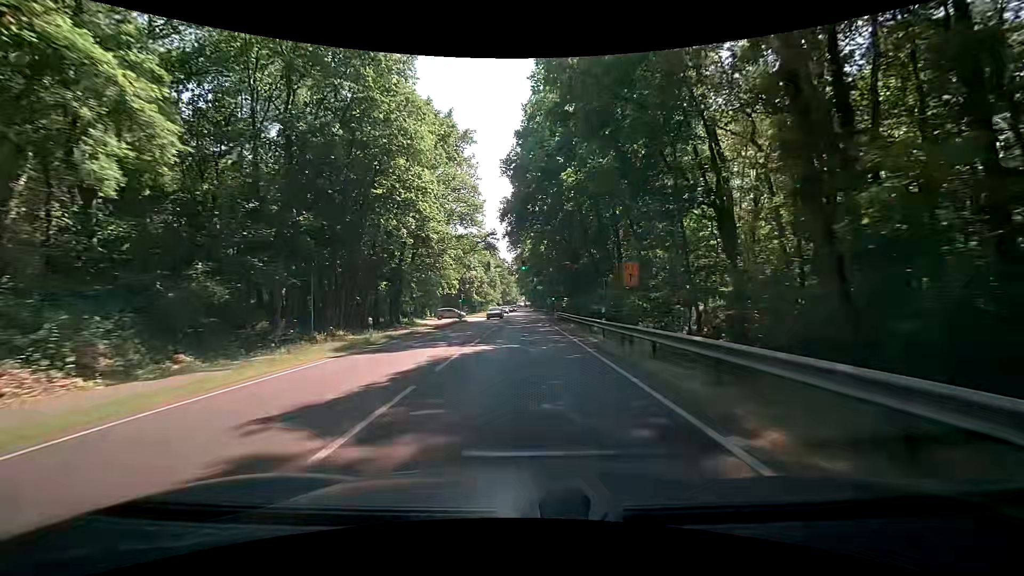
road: primary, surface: asphalt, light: Day
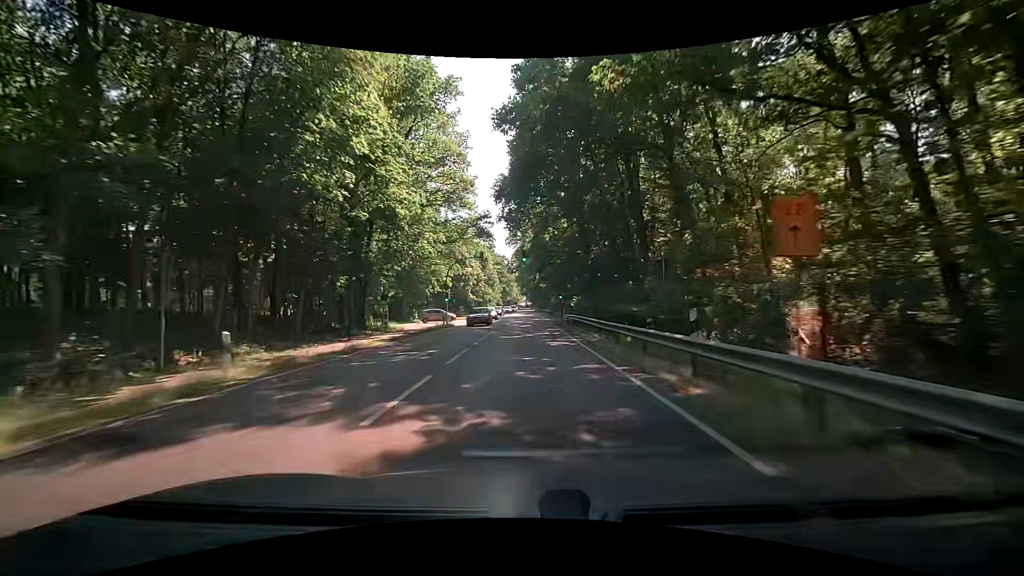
(-0.1, +10.8) m; -1°
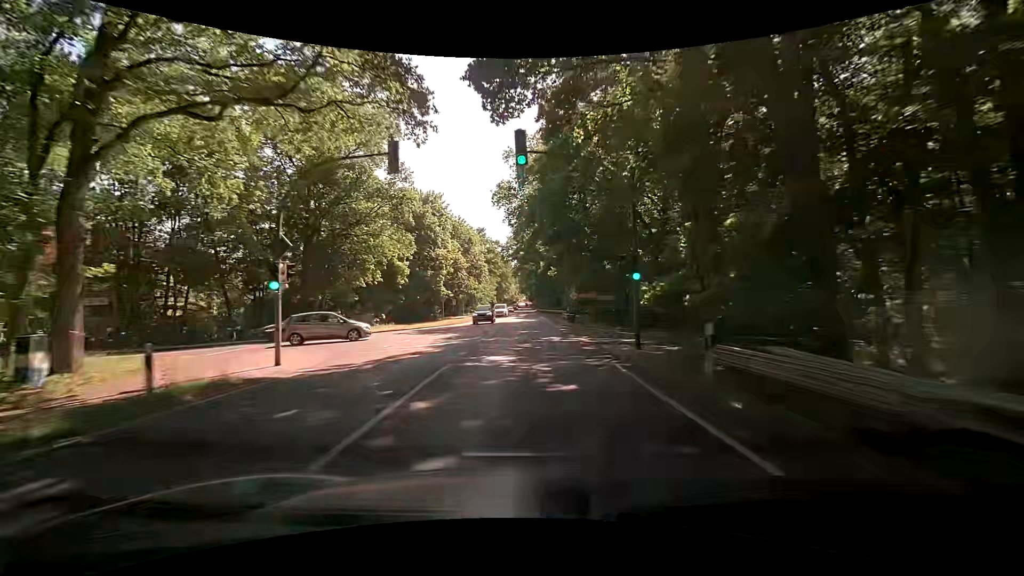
(+0.3, +32.4) m; +1°
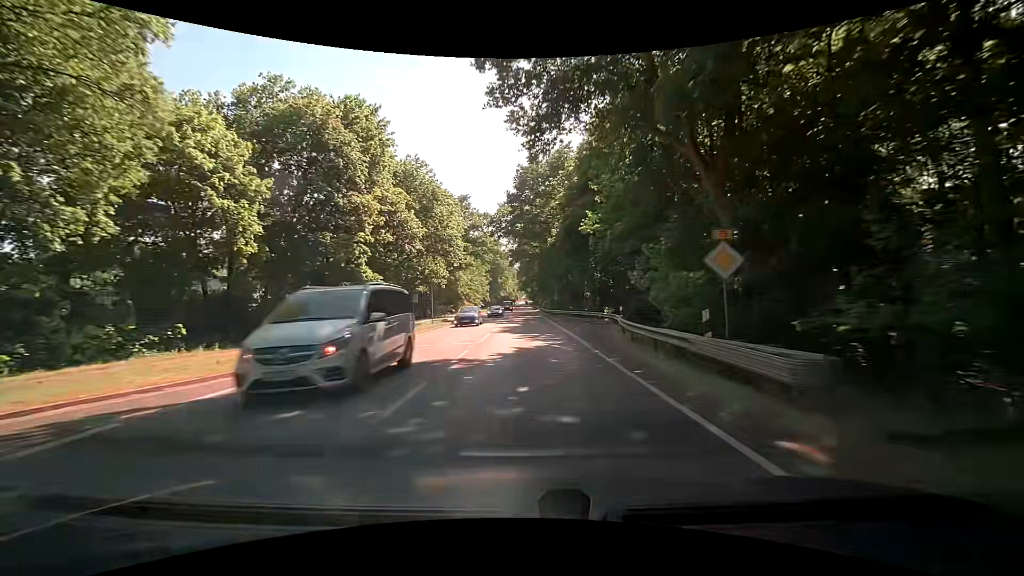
(-0.5, +32.4) m; 0°
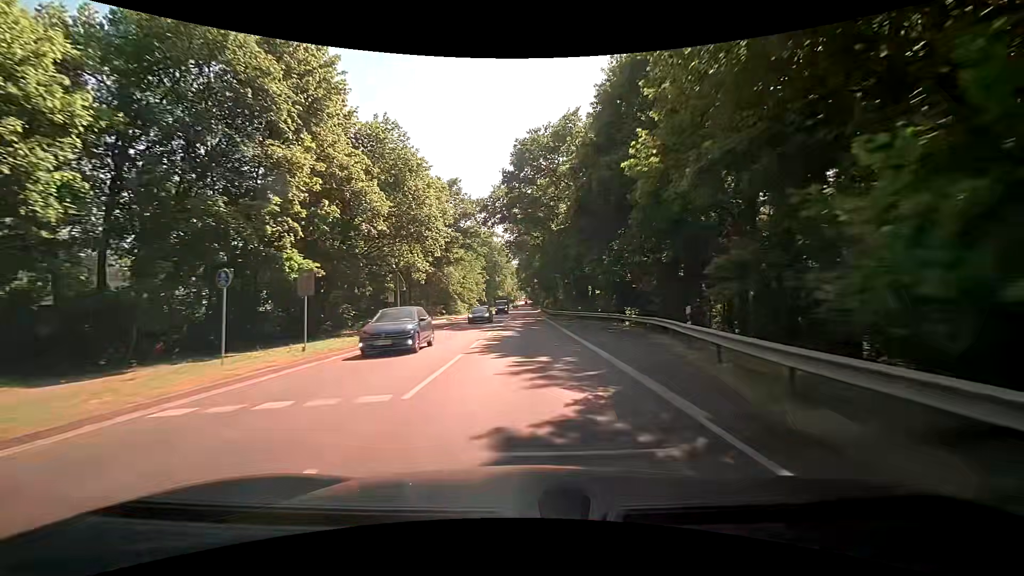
(0.0, +10.8) m; +1°
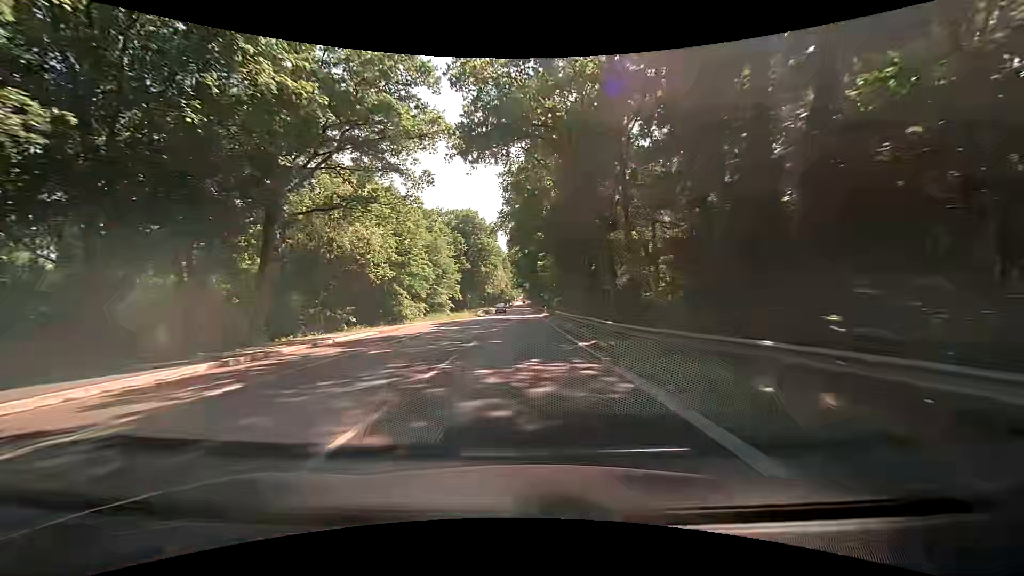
(-0.3, +43.2) m; 0°
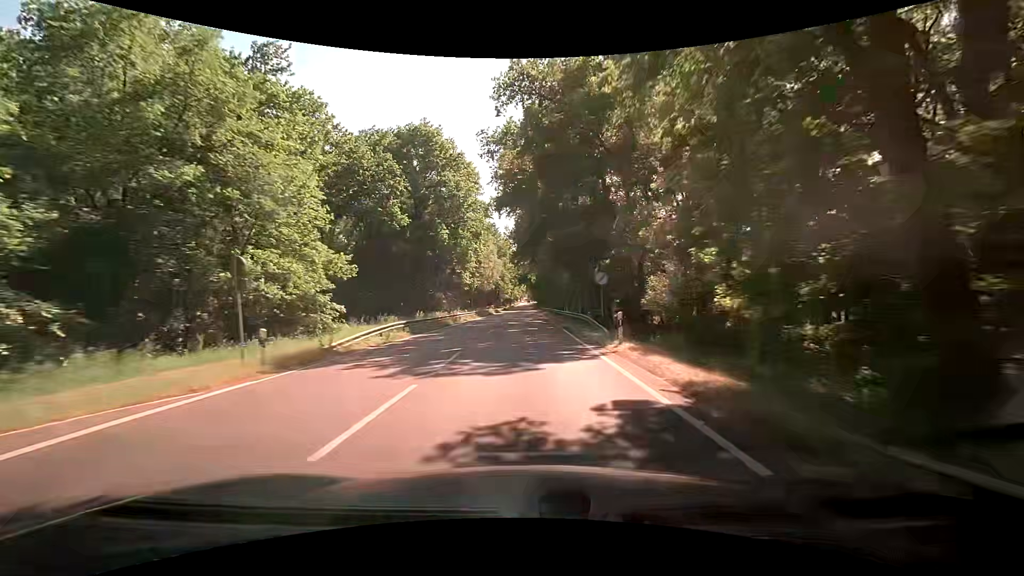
(-0.3, +53.8) m; -1°
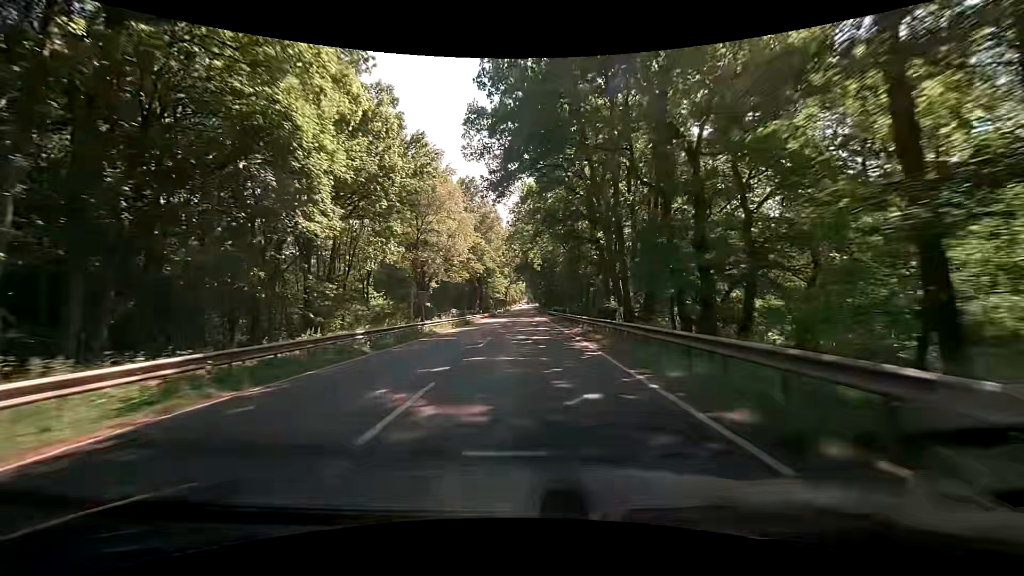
(+0.2, +54.6) m; 0°
(0, +10) (0, +20) (0, +30) (0, +40) (0, +50) (0, +60) (0, +70) (0, +80) (0, +90) (0, +100) m
